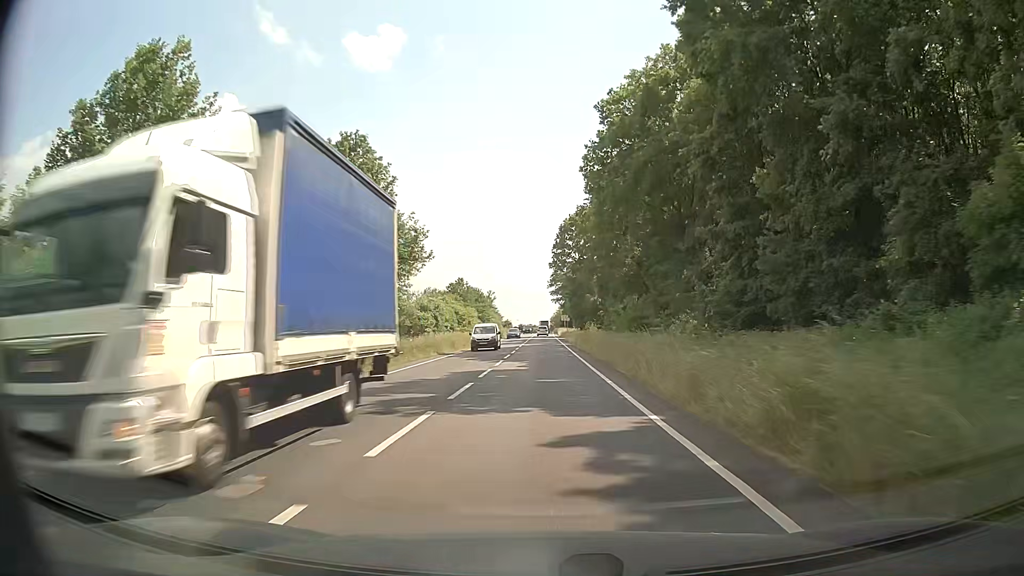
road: primary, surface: asphalt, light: Day
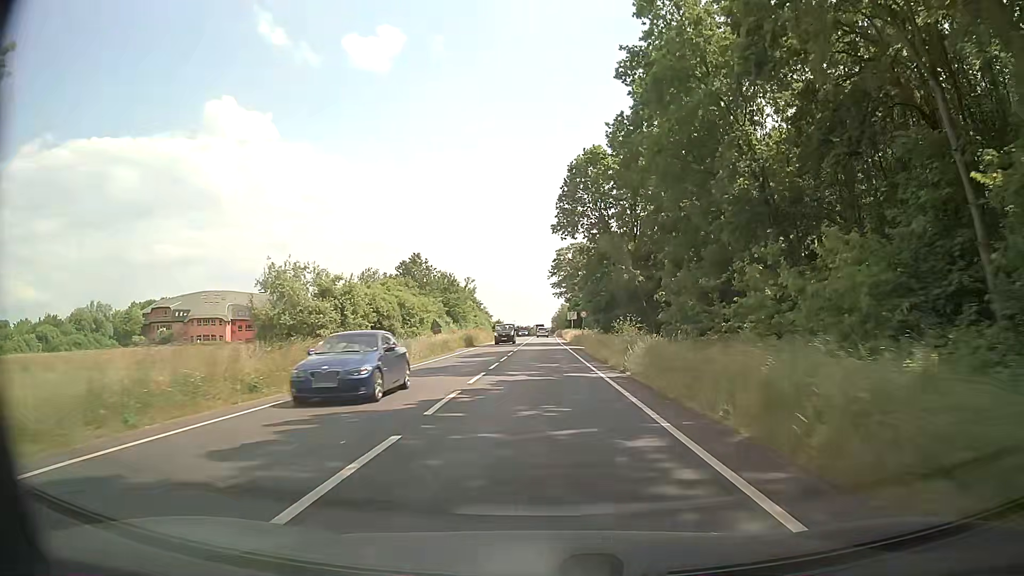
(+0.2, +39.8) m; 0°
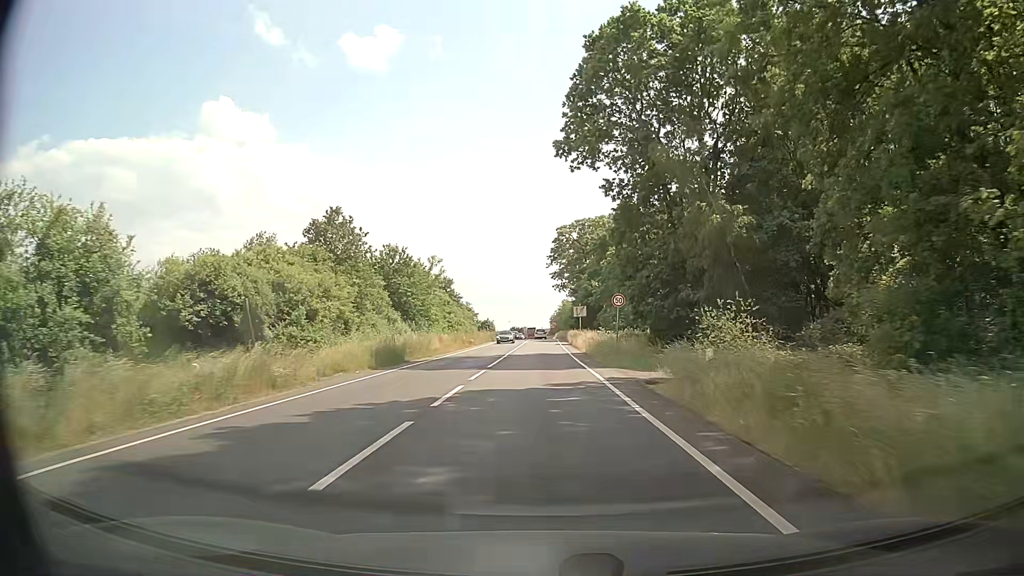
(+0.1, +29.7) m; 0°
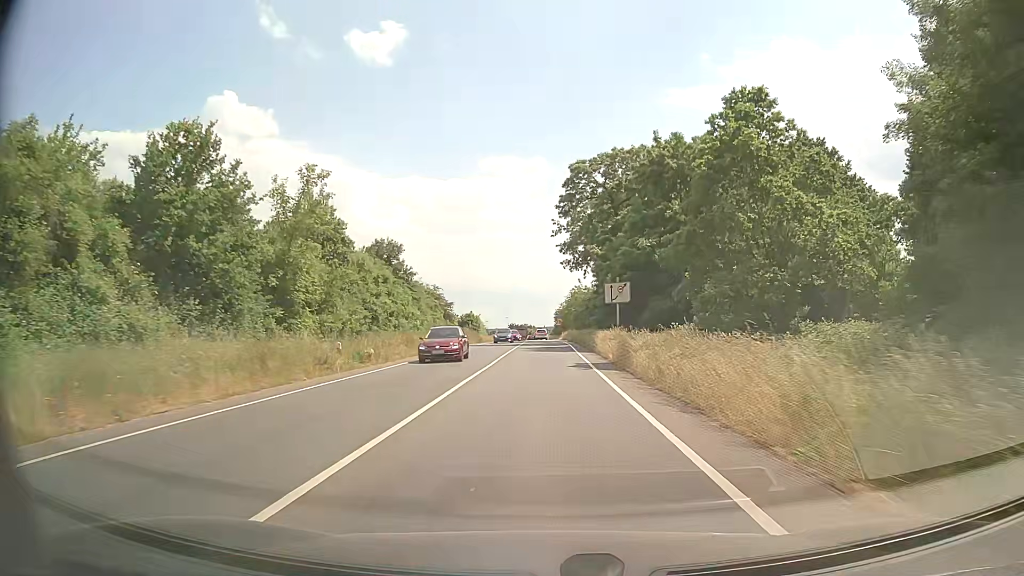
(-0.1, +38.7) m; -1°
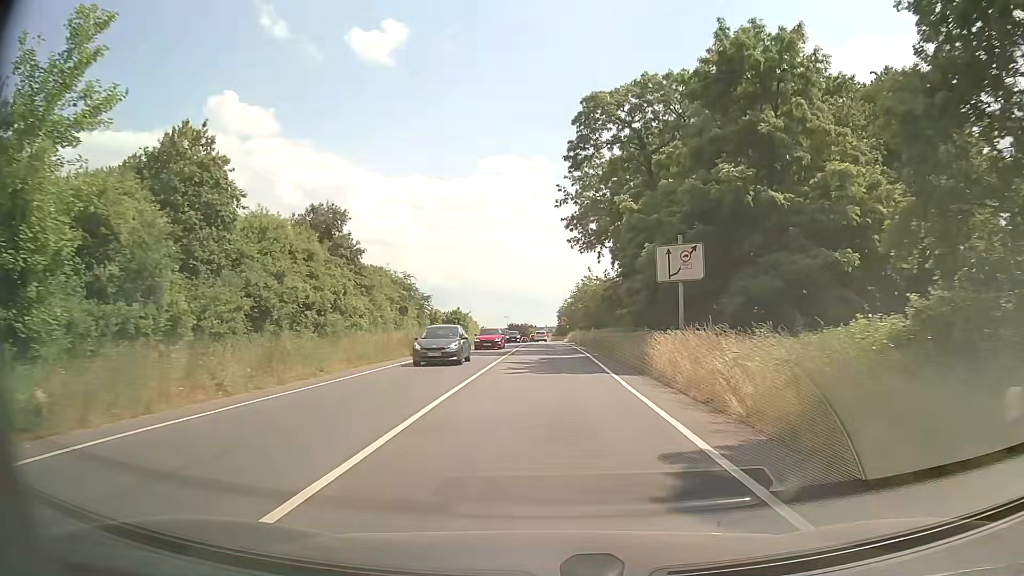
(+0.1, +18.8) m; 0°
(0, +10) (0, +20) (0, +30) (0, +40) (0, +50) (0, +60) (0, +70) (0, +80) (0, +90) (0, +100) m
